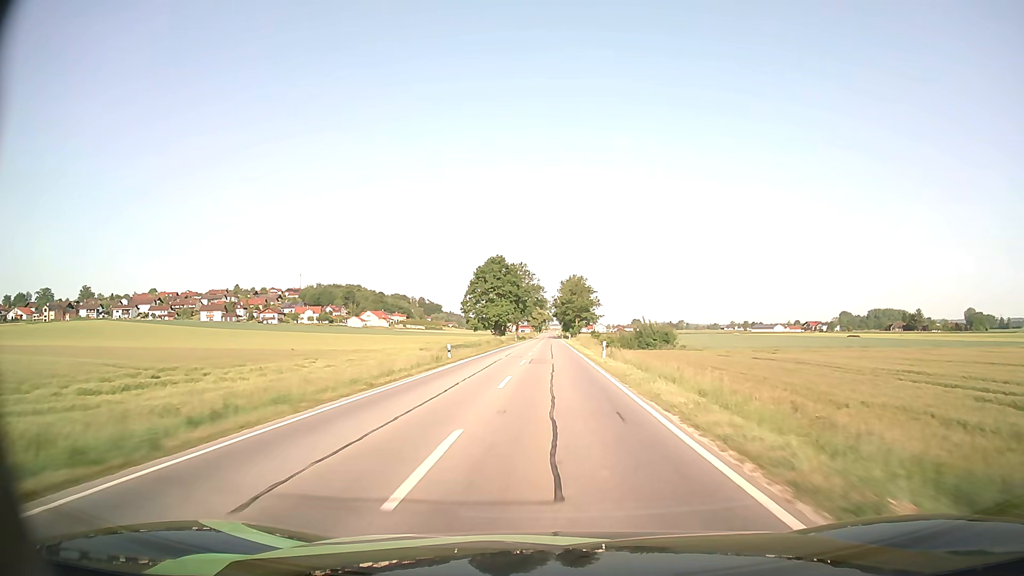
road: secondary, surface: asphalt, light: Day
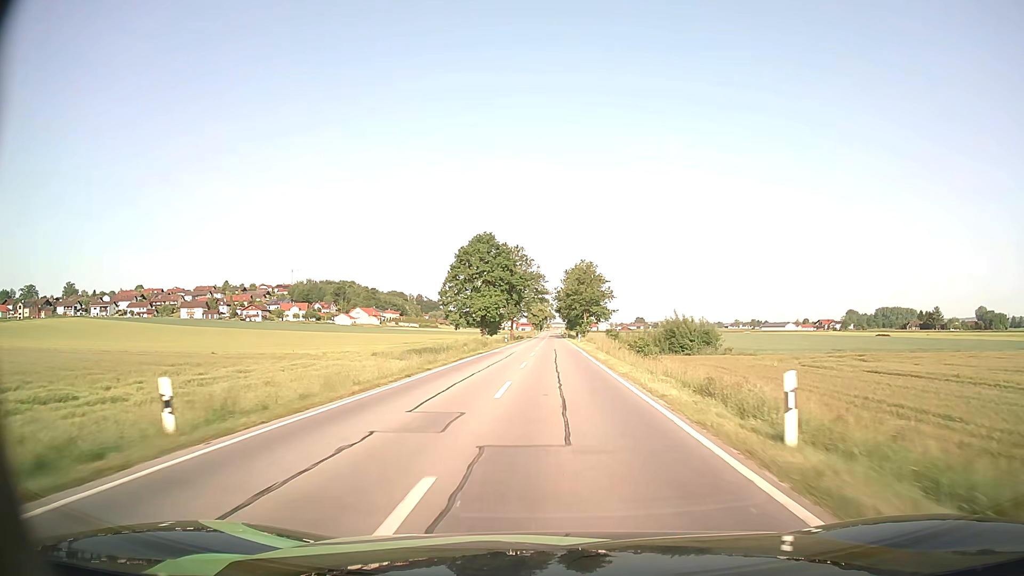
(0.0, +25.7) m; 0°
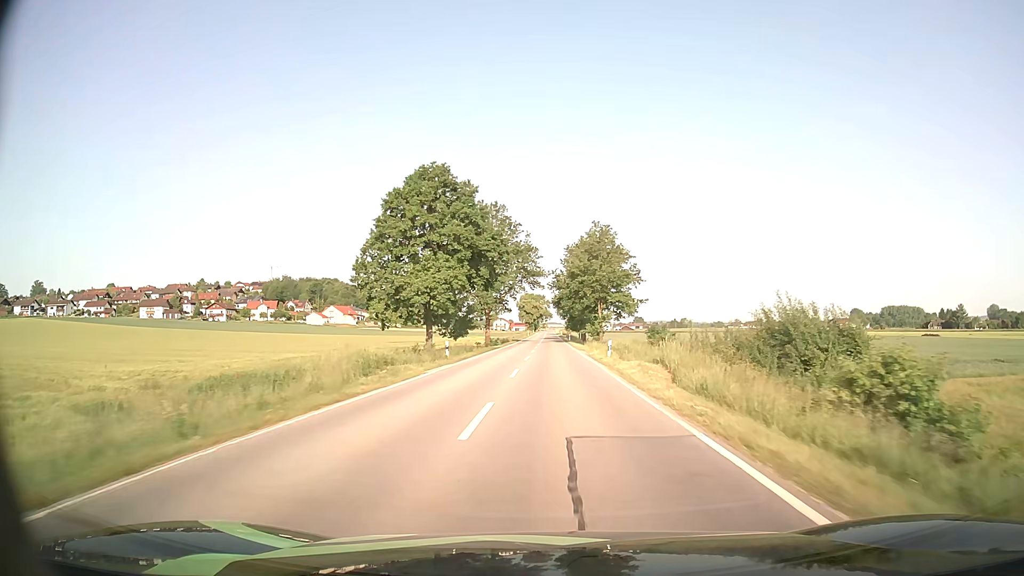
(+0.1, +39.2) m; 0°
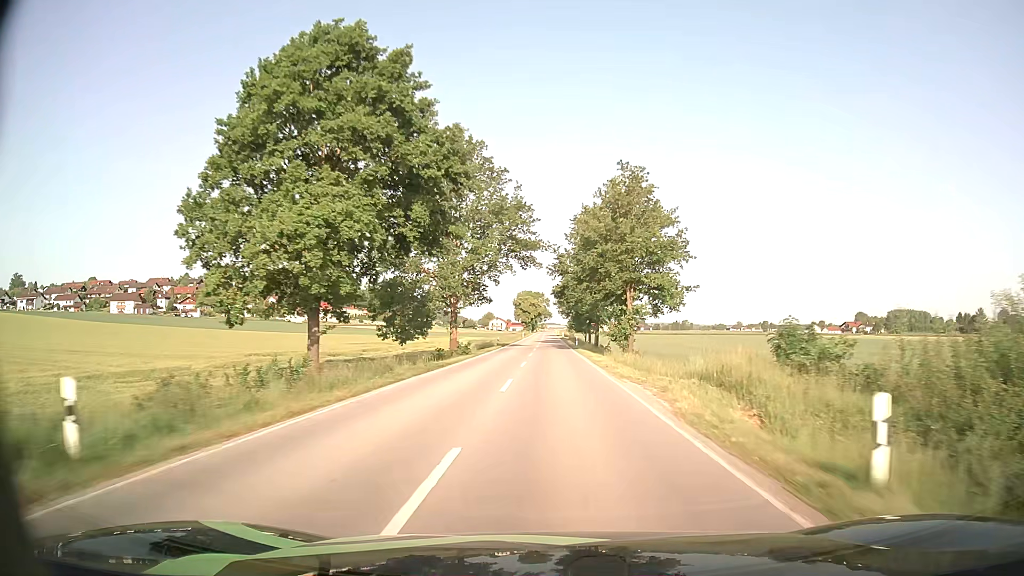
(0.0, +26.7) m; 0°
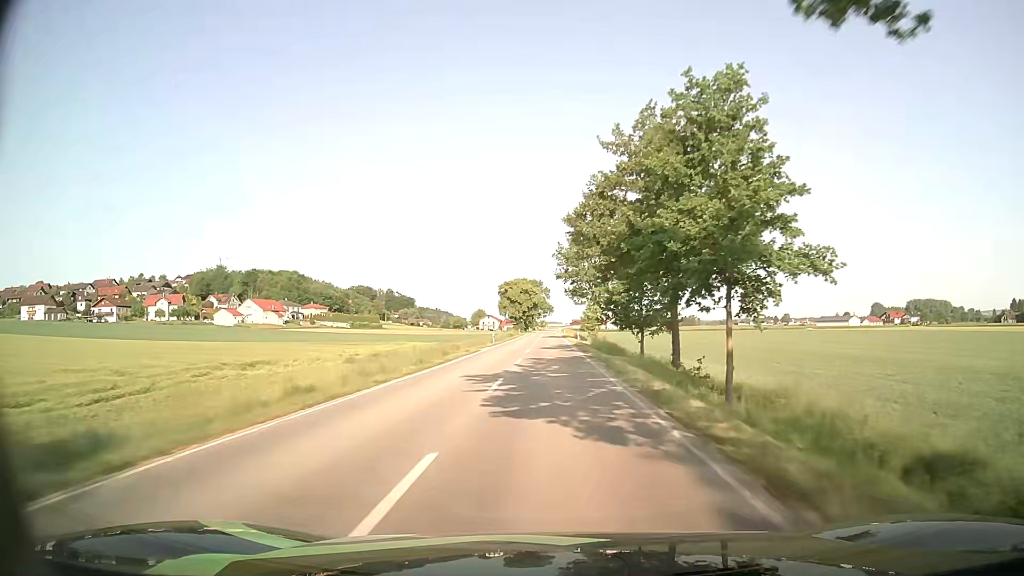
(+0.4, +68.6) m; 0°
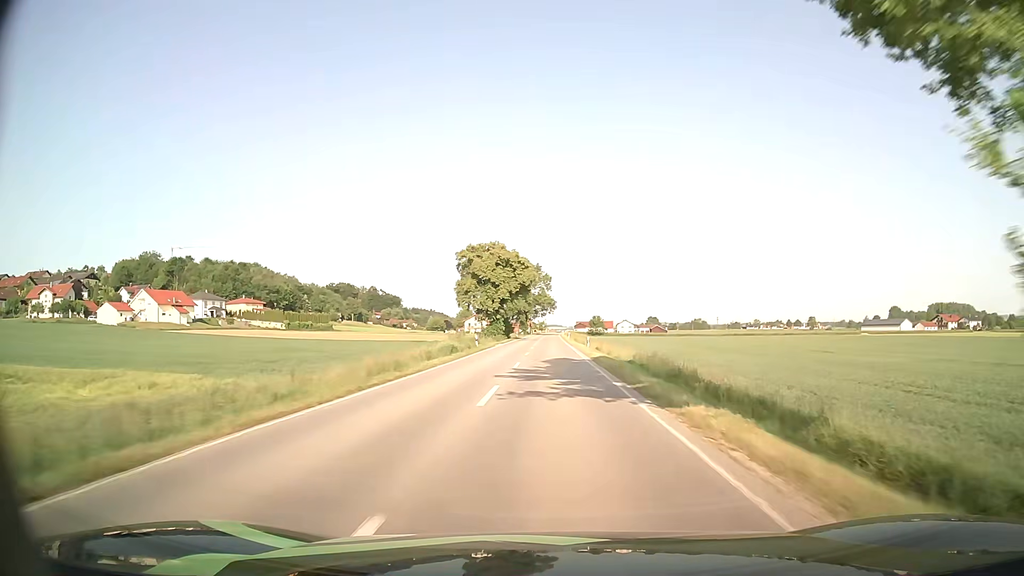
(+0.1, +70.2) m; 0°
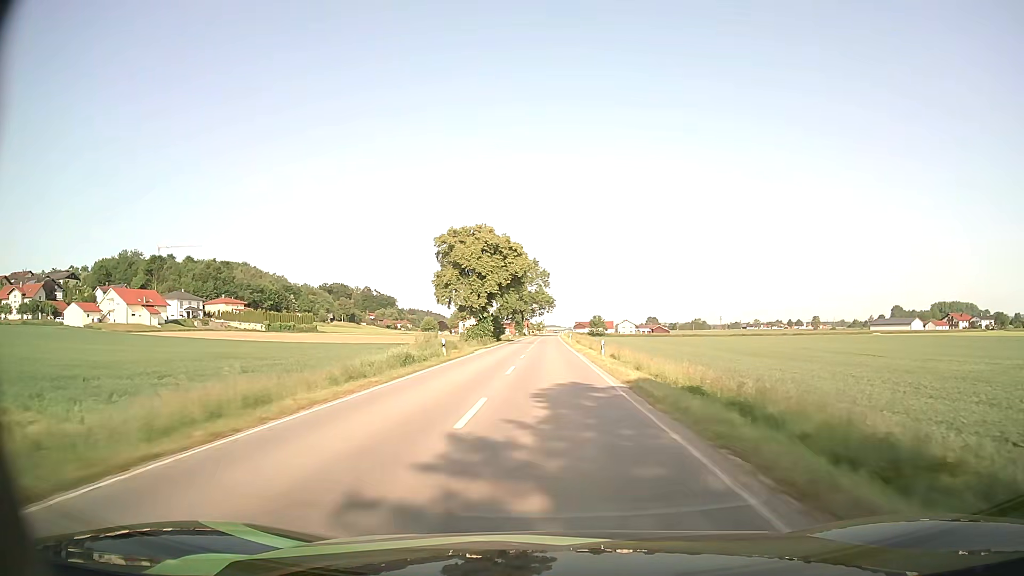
(0.0, +14.2) m; 0°
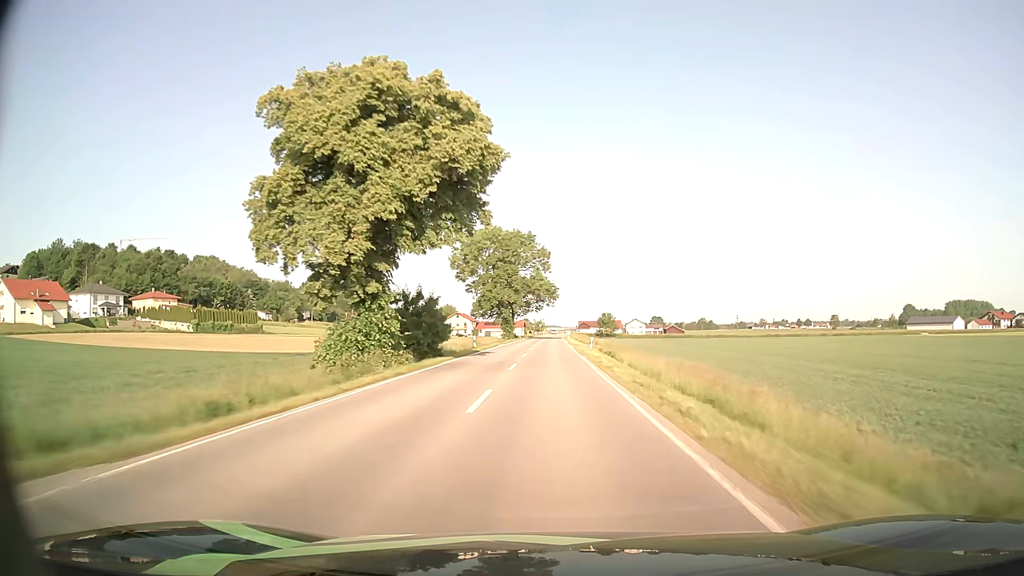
(+0.1, +43.1) m; 0°
(0, +10) (0, +20) (0, +30) (0, +40) (0, +50) (+1, +60) (+1, +70) (+1, +80) (+1, +90) (+1, +100) m
